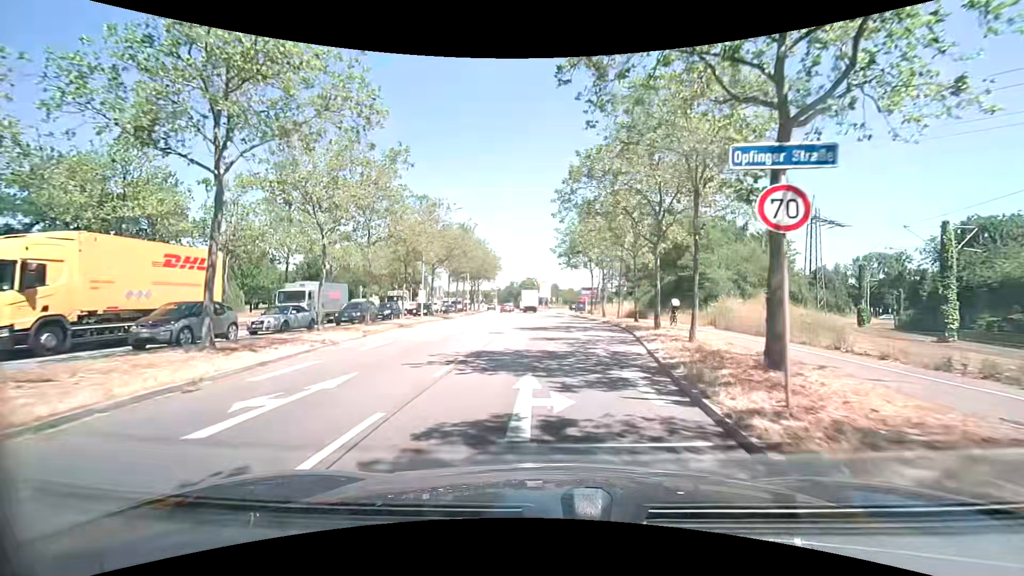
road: primary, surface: asphalt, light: Day
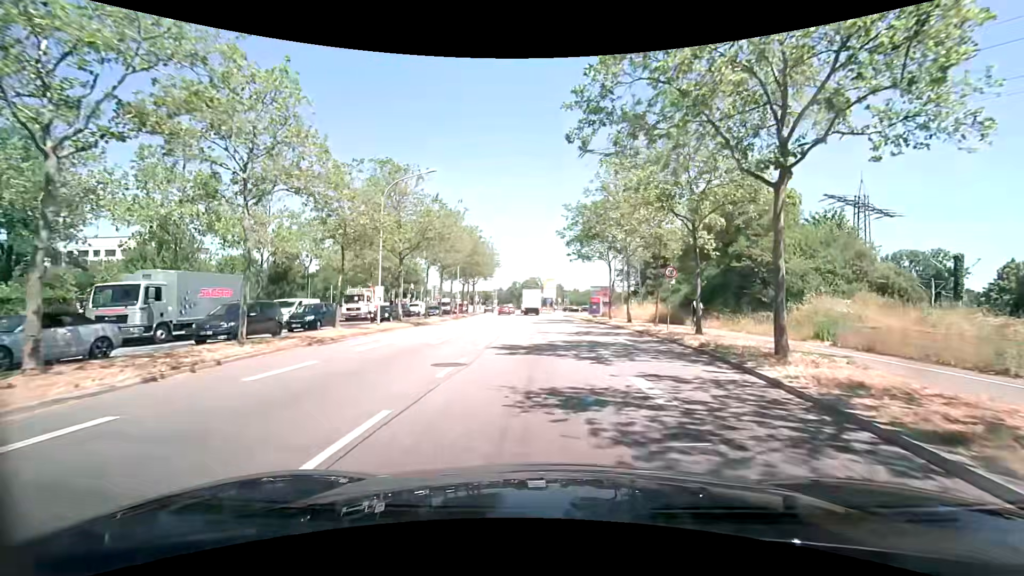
(-0.1, +12.2) m; 0°
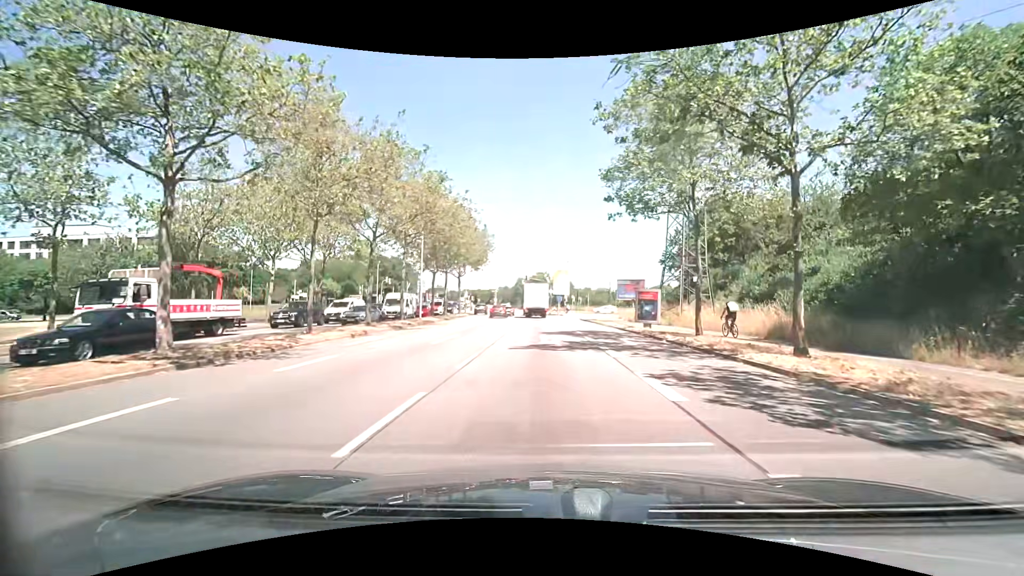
(-0.2, +23.1) m; -1°
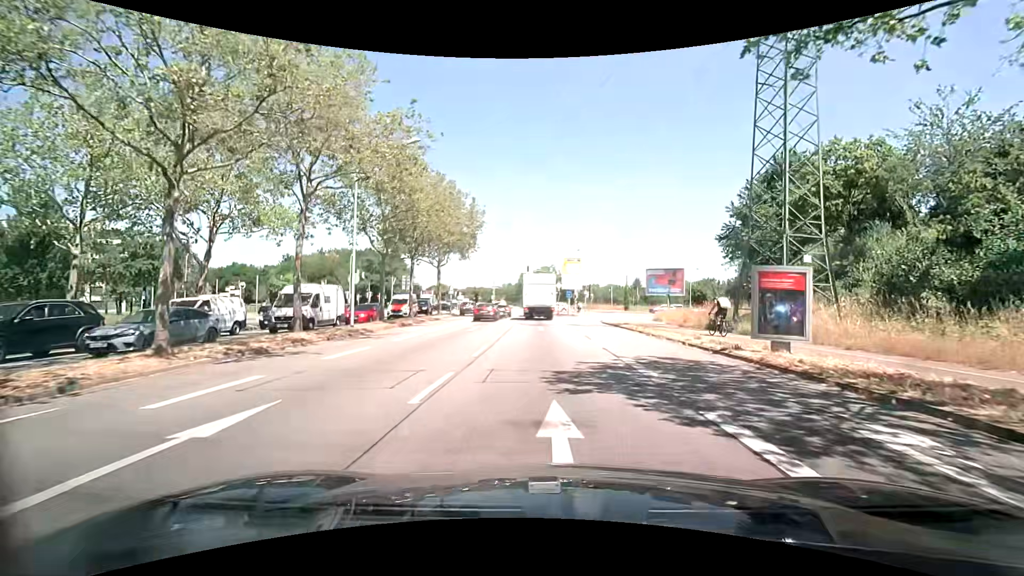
(-0.1, +15.8) m; -1°
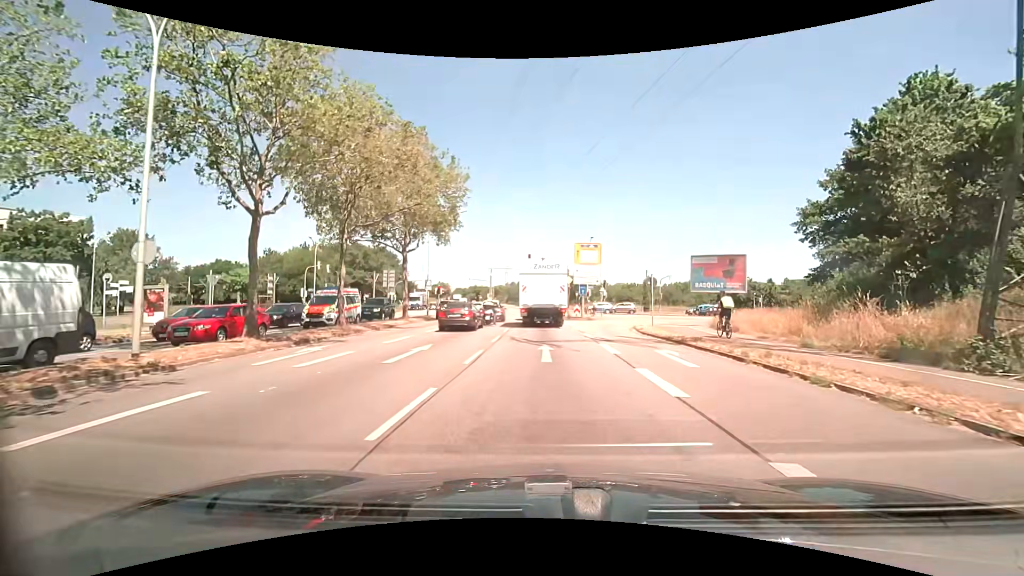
(+0.1, +13.9) m; 0°
(0, +10) (0, +20) (0, +30) (-1, +40) (-1, +50) (-1, +60) (-2, +70) (-2, +80) (-3, +90) (-4, +100) m
